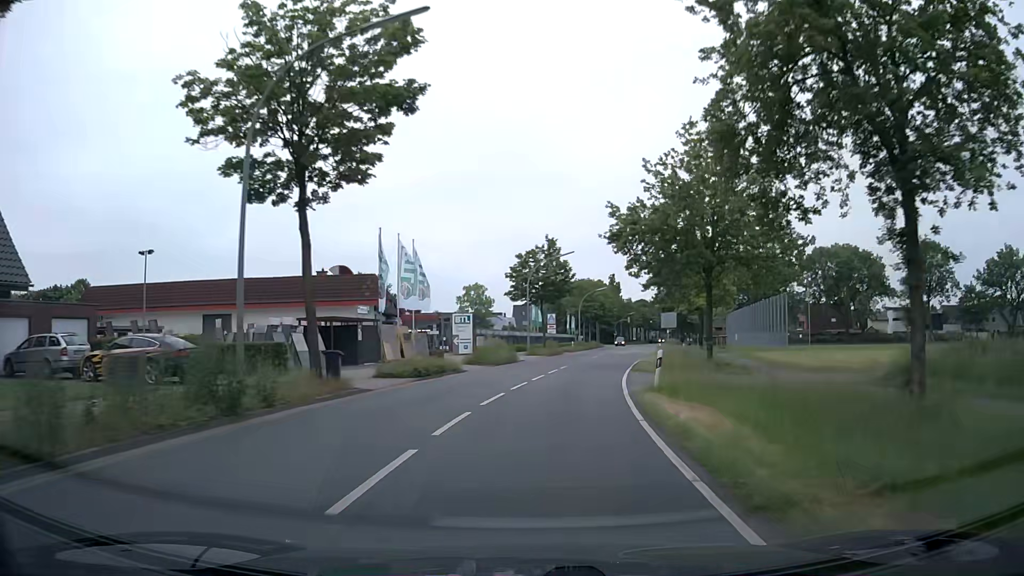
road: secondary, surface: asphalt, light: Day
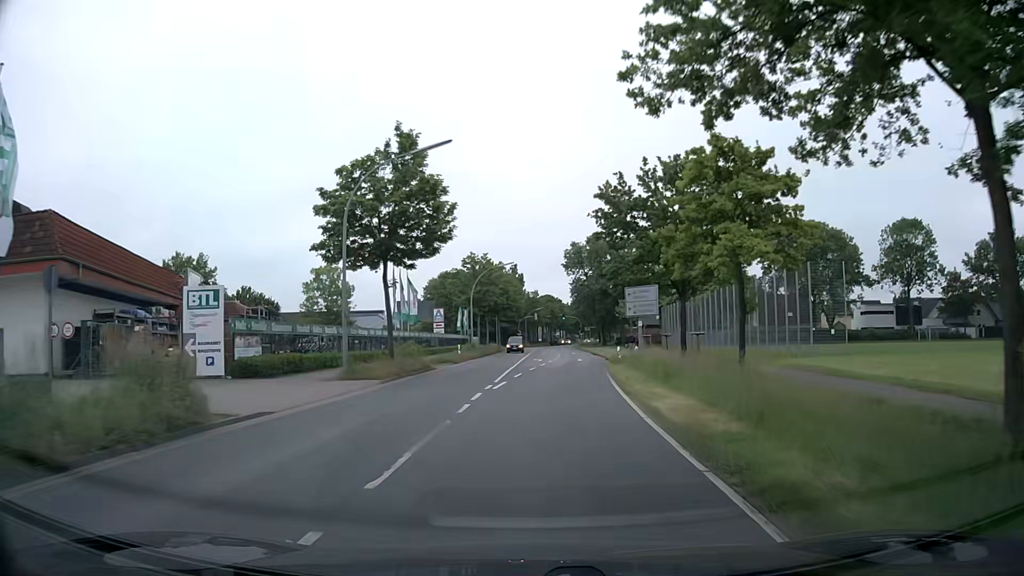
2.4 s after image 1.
(+2.8, +29.7) m; +9°
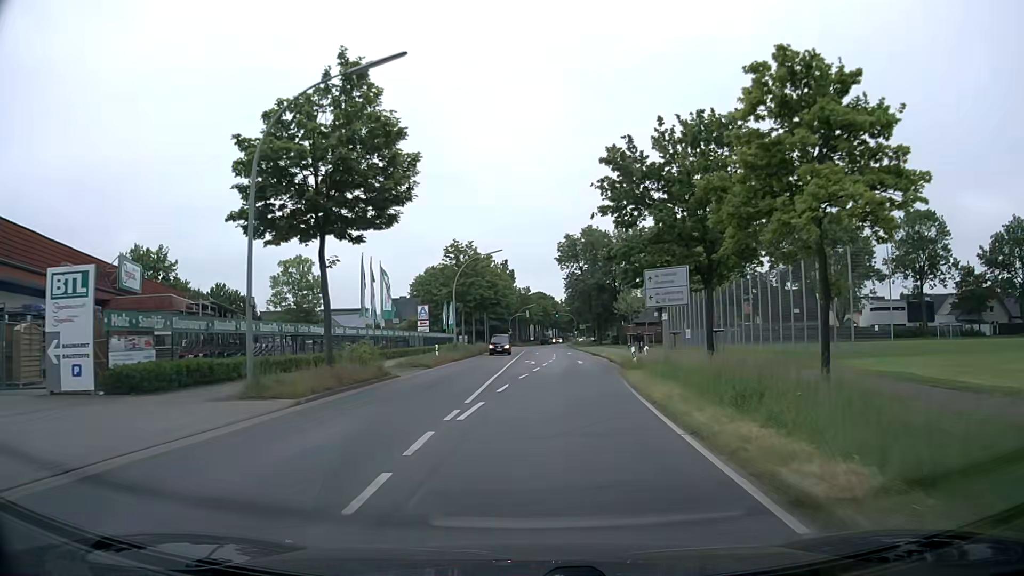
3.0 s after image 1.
(0.0, +7.5) m; +1°
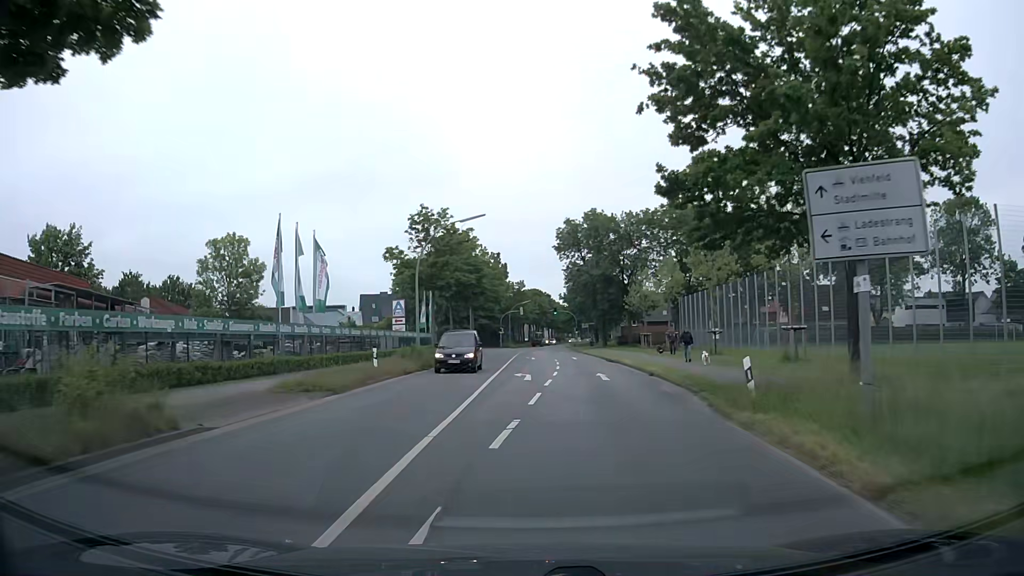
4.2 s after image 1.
(+0.1, +14.9) m; 0°
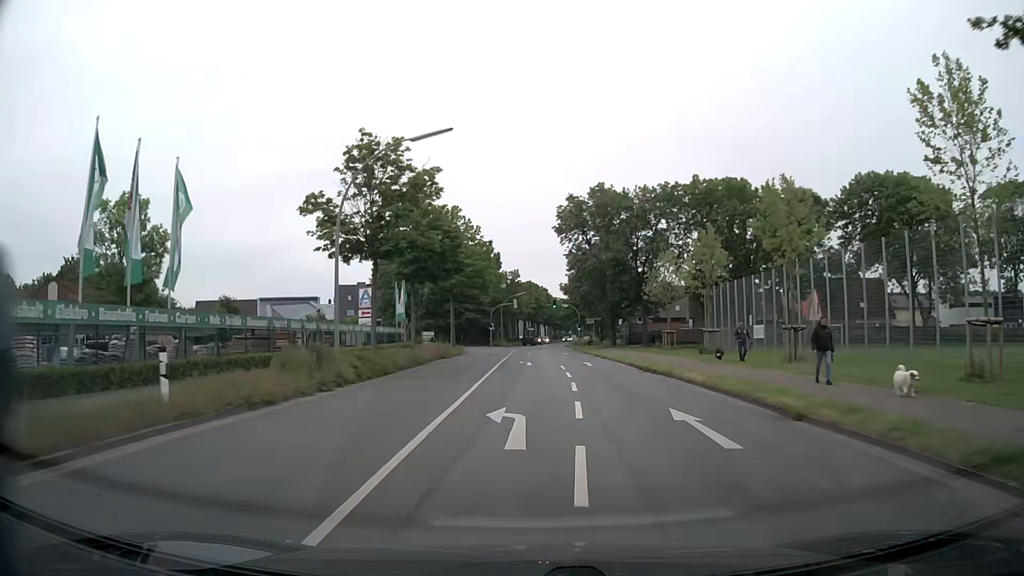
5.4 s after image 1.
(+0.1, +15.0) m; +1°
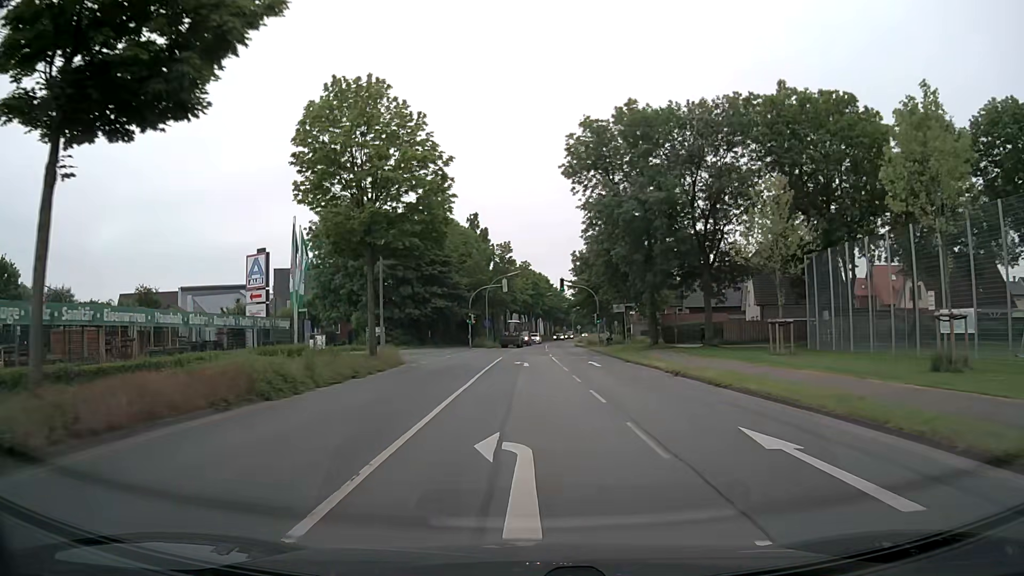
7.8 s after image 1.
(+0.1, +28.2) m; 0°
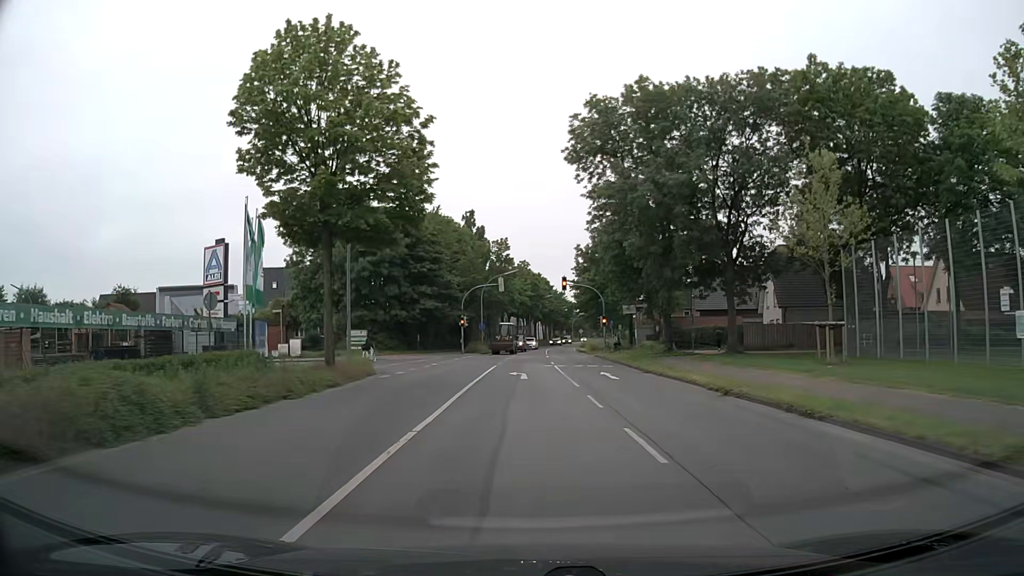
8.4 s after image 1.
(0.0, +5.9) m; 0°
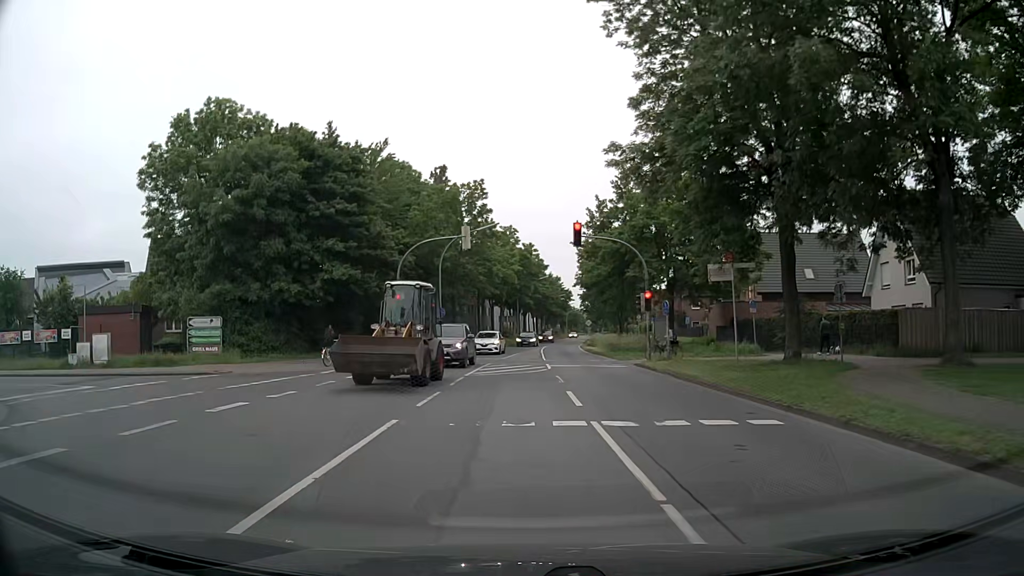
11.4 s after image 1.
(+0.2, +24.2) m; 0°
(0, +10) (-4, +18) (-14, +20) (-24, +21) (-34, +22) (-44, +23) (-54, +24) (-64, +24) (-74, +24) (-84, +22) m
